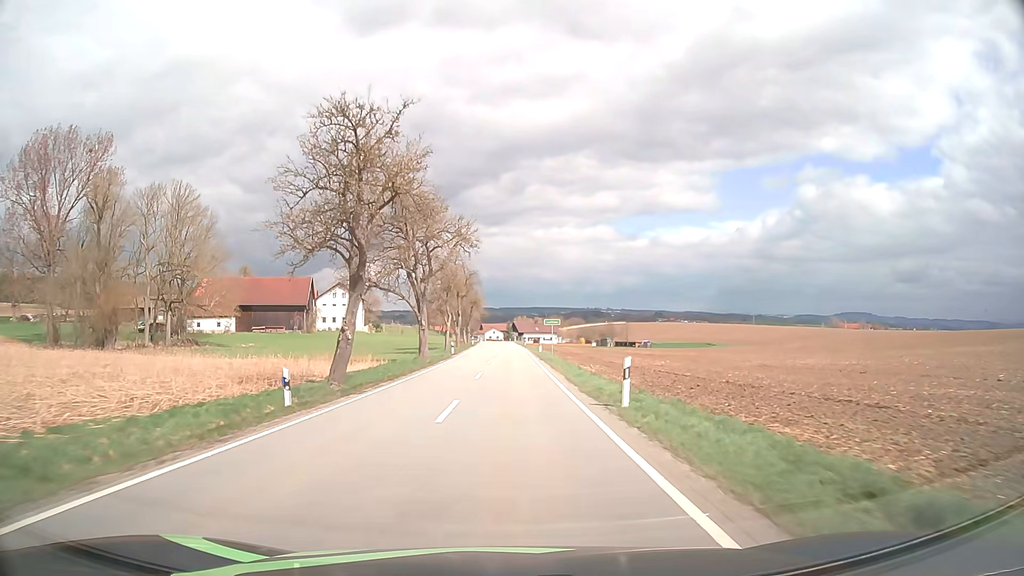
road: tertiary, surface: asphalt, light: Day
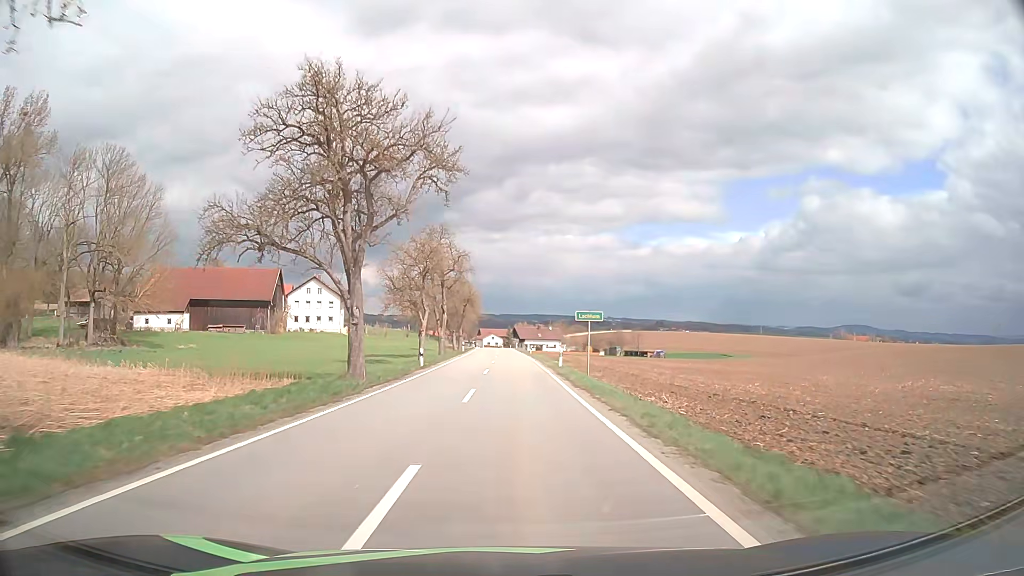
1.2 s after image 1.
(0.0, +20.2) m; 0°
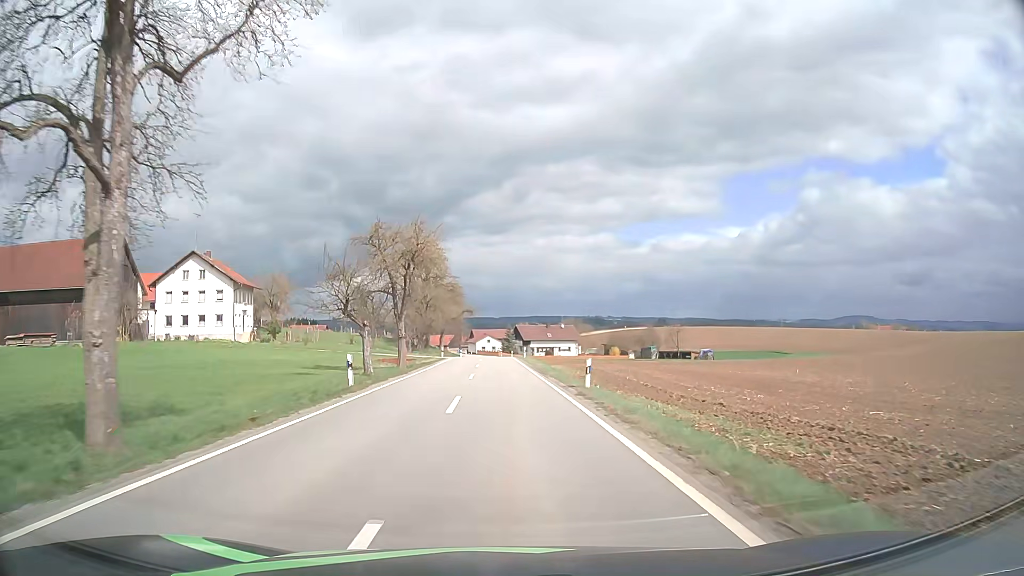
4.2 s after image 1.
(+0.1, +50.1) m; 0°
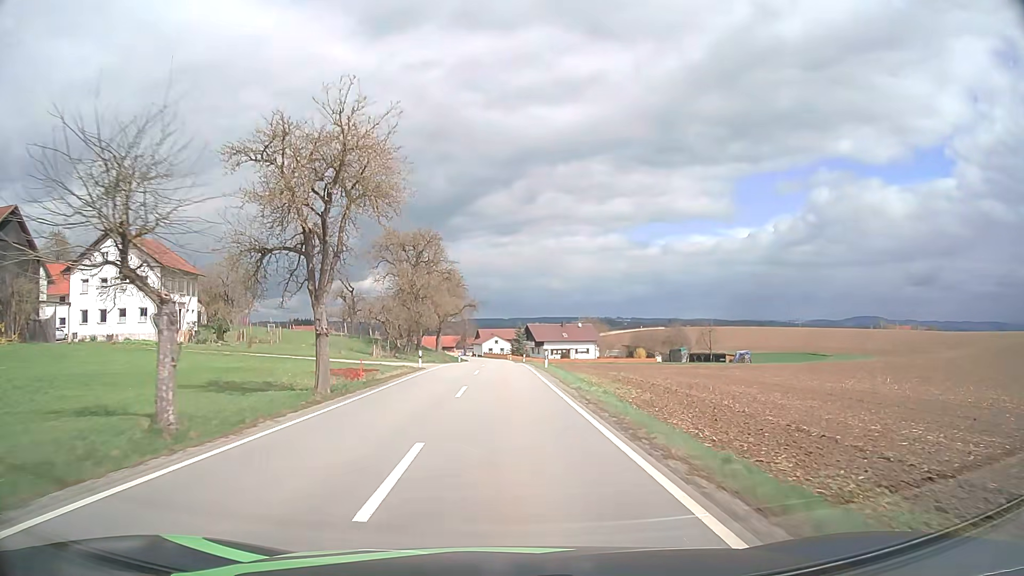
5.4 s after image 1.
(-0.1, +19.7) m; -1°
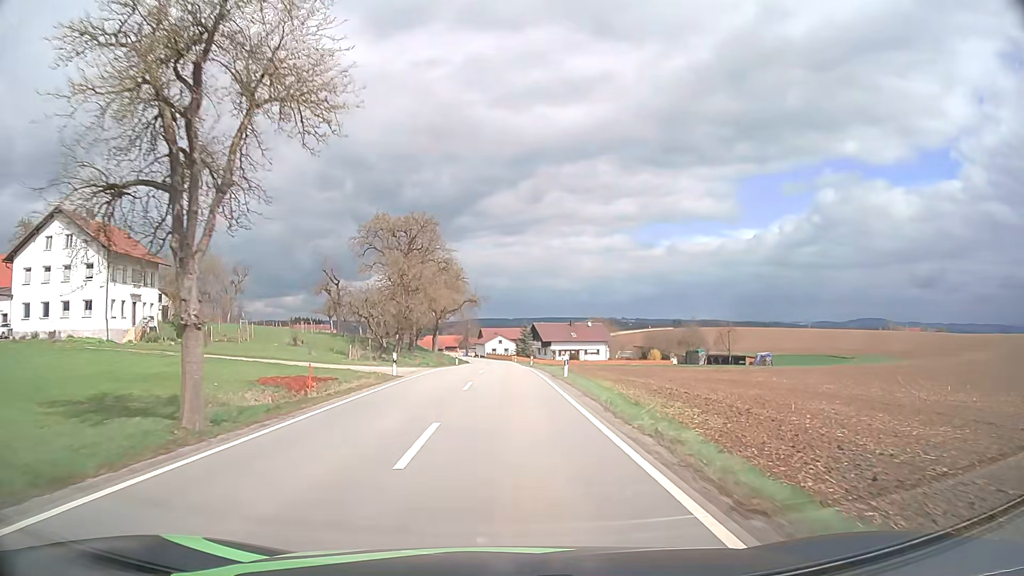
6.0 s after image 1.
(0.0, +9.8) m; 0°
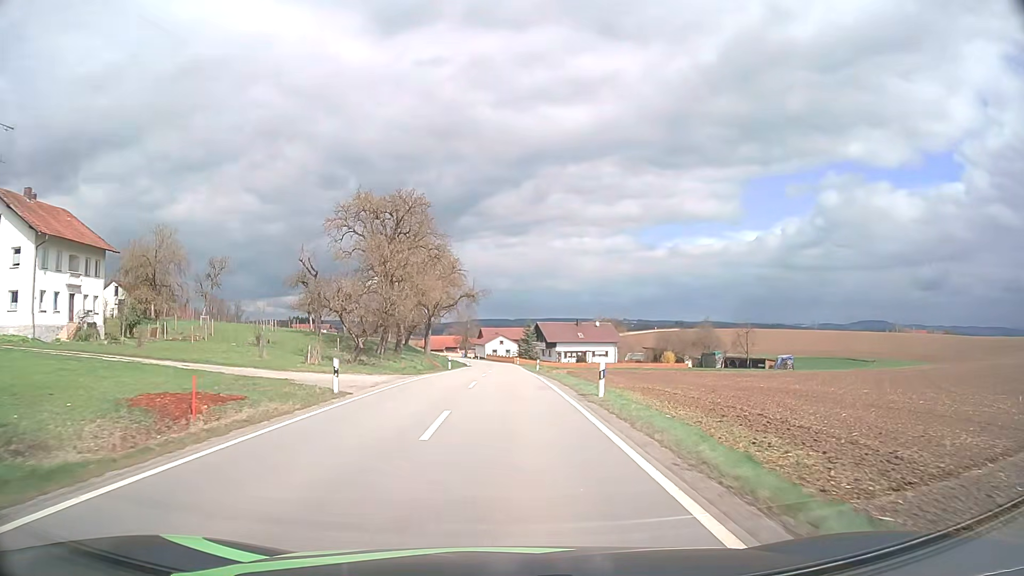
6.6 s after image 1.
(0.0, +9.8) m; 0°
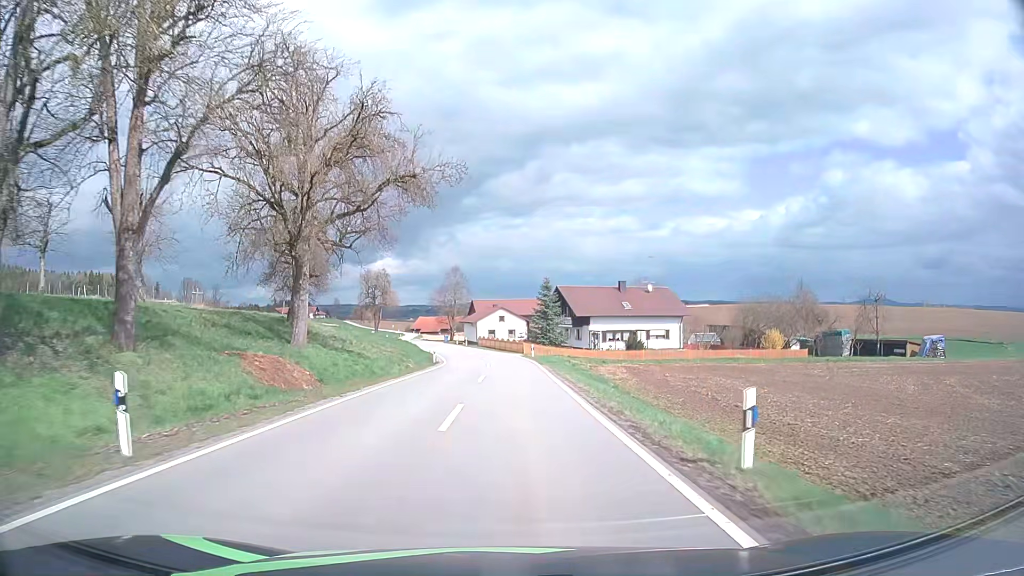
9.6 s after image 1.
(+0.2, +46.9) m; 0°
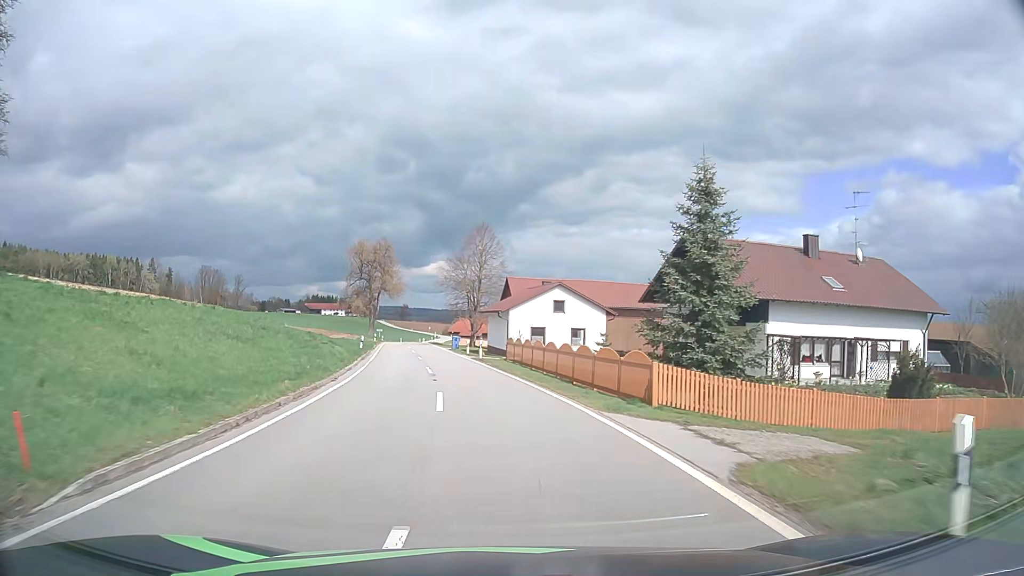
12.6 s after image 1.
(-0.6, +45.3) m; -4°
(0, +10) (-1, +20) (-2, +30) (-4, +40) (-6, +50) (-7, +59) (-9, +69) (-10, +79) (-12, +89) (-13, +99) m
